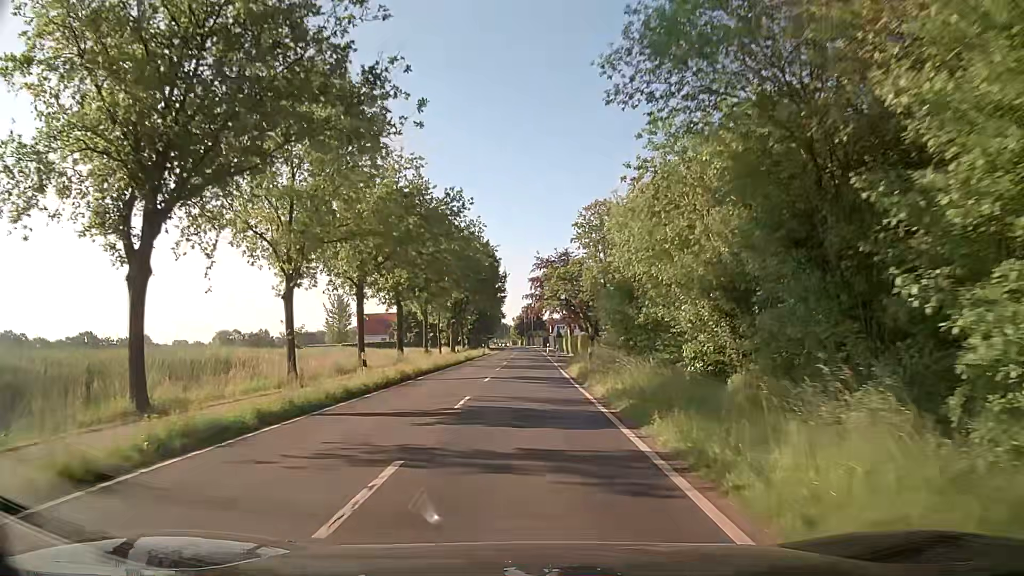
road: secondary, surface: asphalt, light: Day
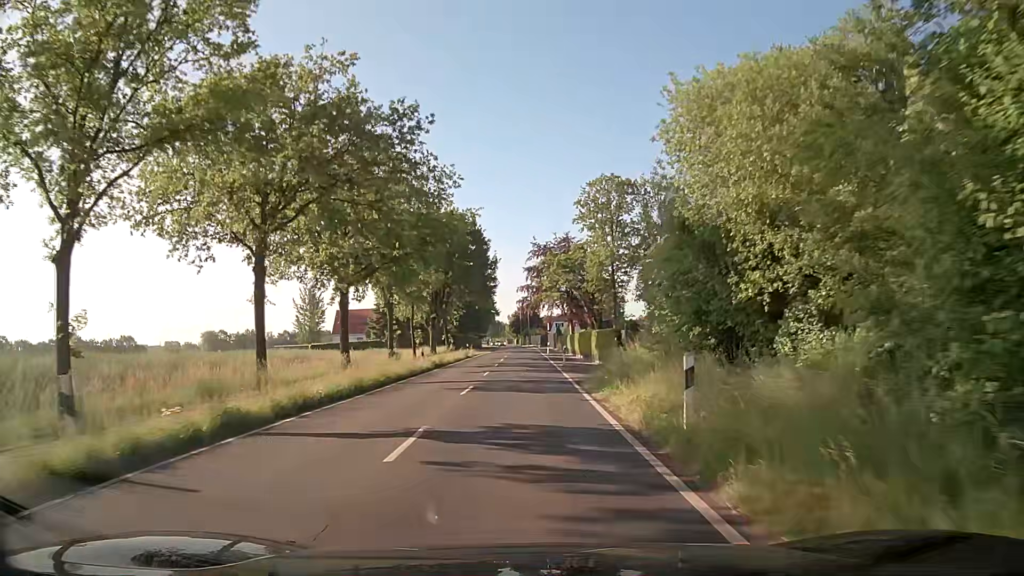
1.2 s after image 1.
(-0.1, +15.2) m; 0°
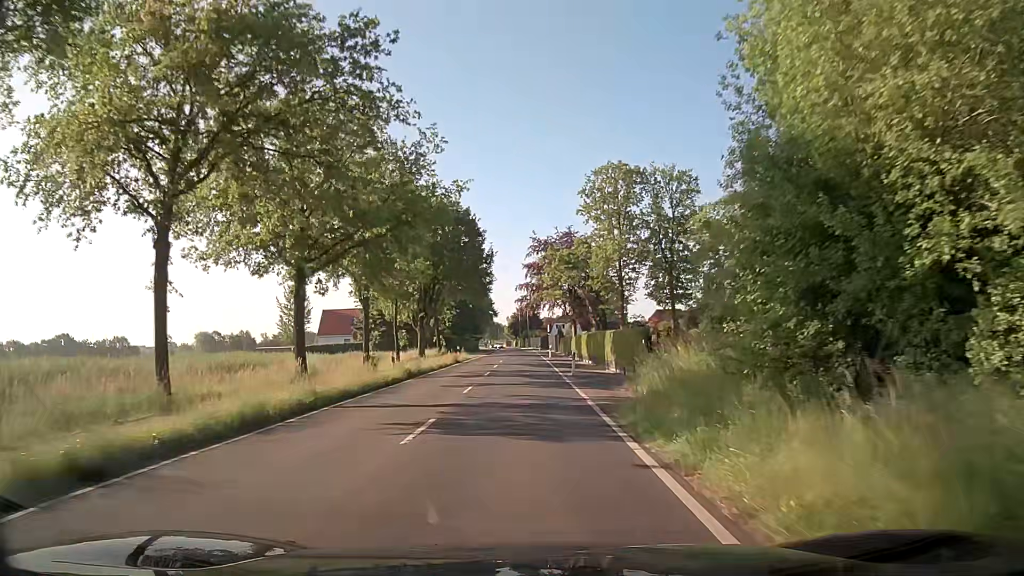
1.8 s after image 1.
(0.0, +7.6) m; 0°
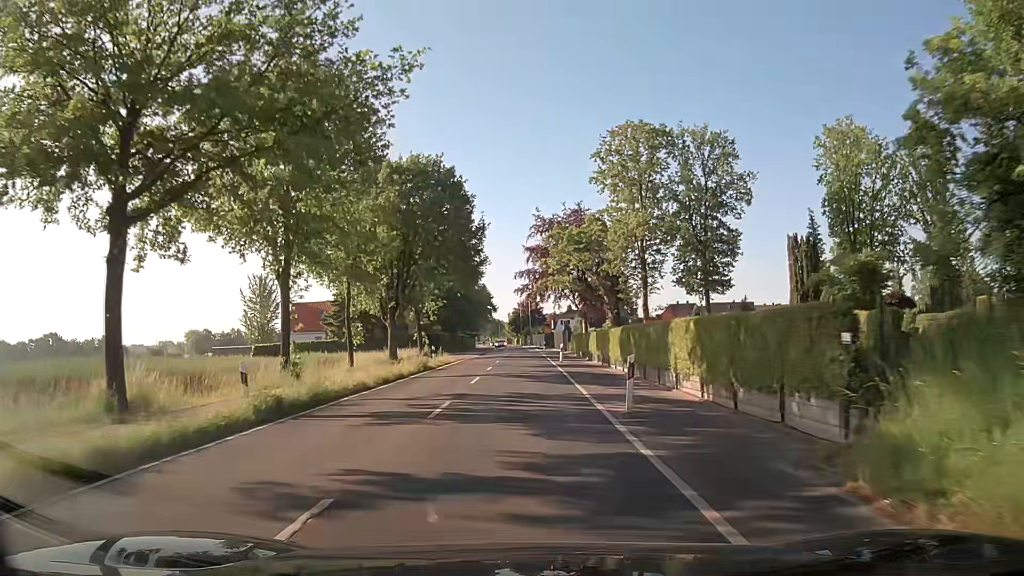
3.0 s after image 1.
(0.0, +15.2) m; 0°
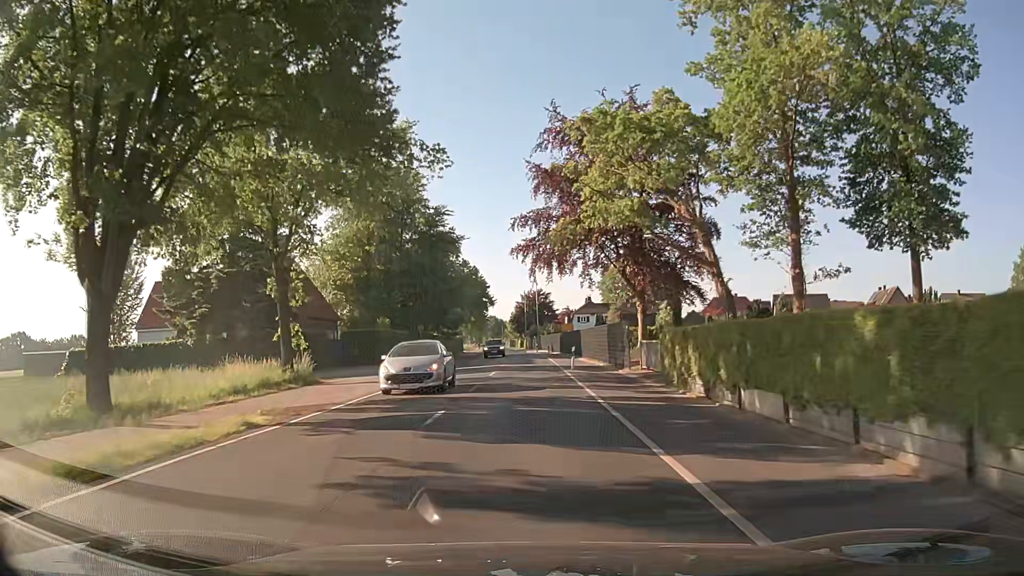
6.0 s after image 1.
(-0.2, +38.1) m; 0°
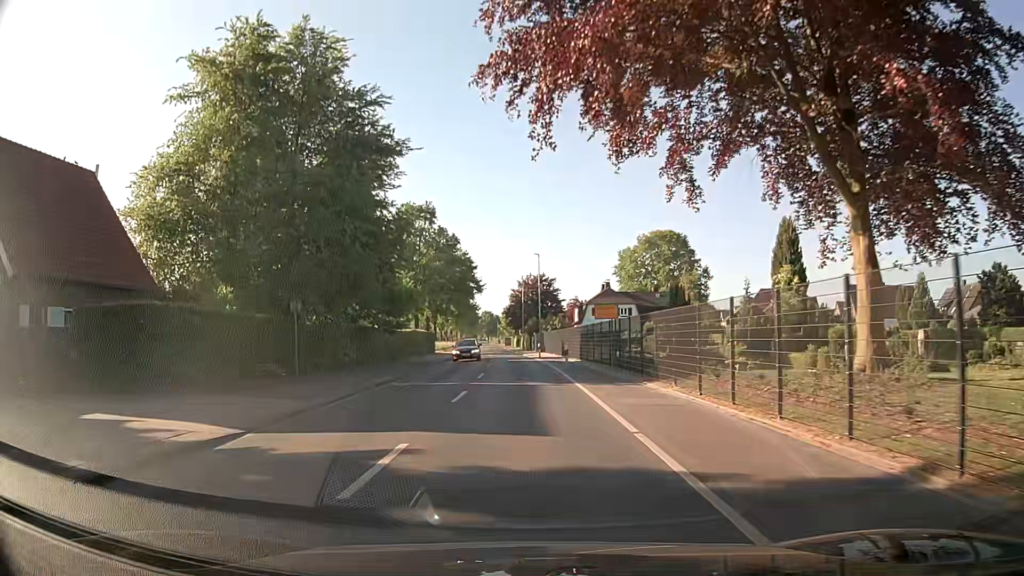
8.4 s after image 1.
(-0.1, +30.4) m; 0°
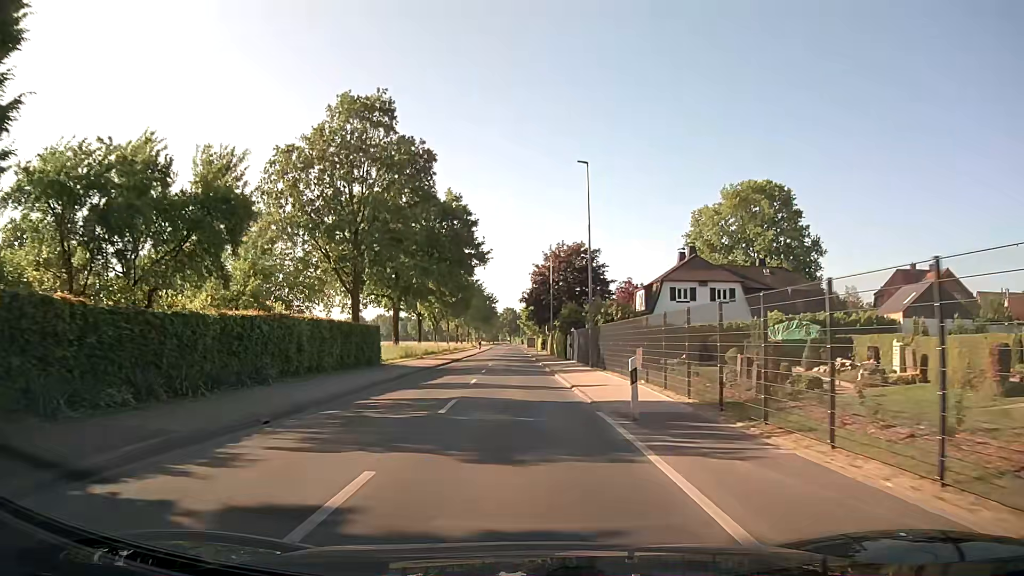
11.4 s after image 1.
(-0.4, +38.0) m; -2°
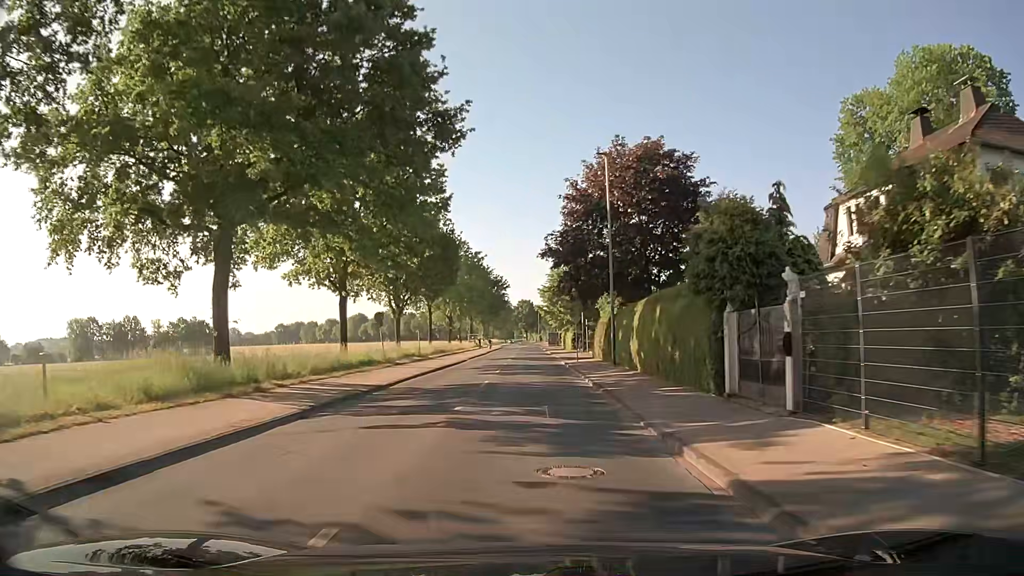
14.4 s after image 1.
(-0.6, +38.2) m; -1°
(0, +10) (0, +20) (0, +30) (0, +40) (0, +50) (0, +60) (0, +70) (0, +80) (0, +90) (0, +100) m
